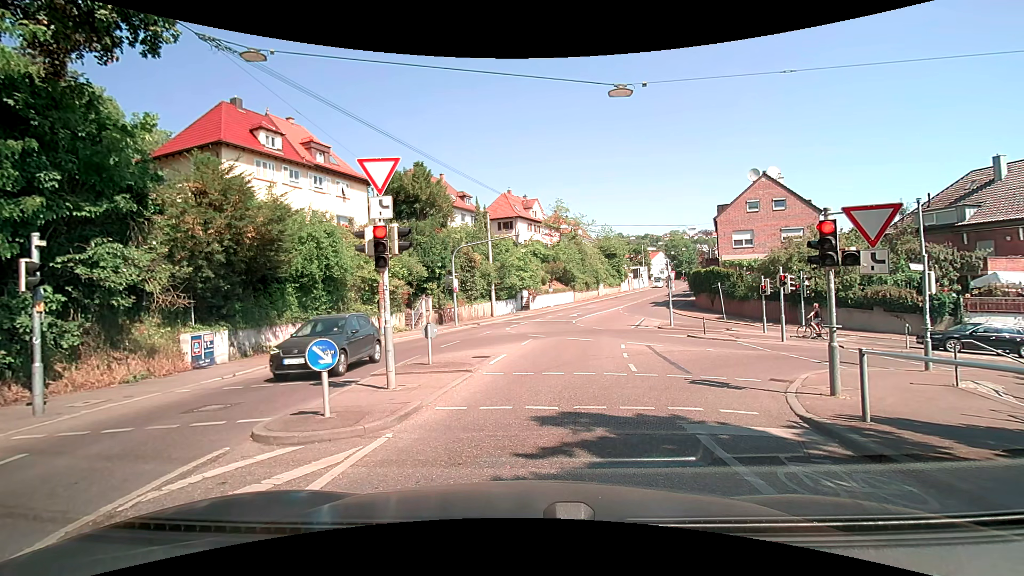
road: secondary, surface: asphalt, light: Day
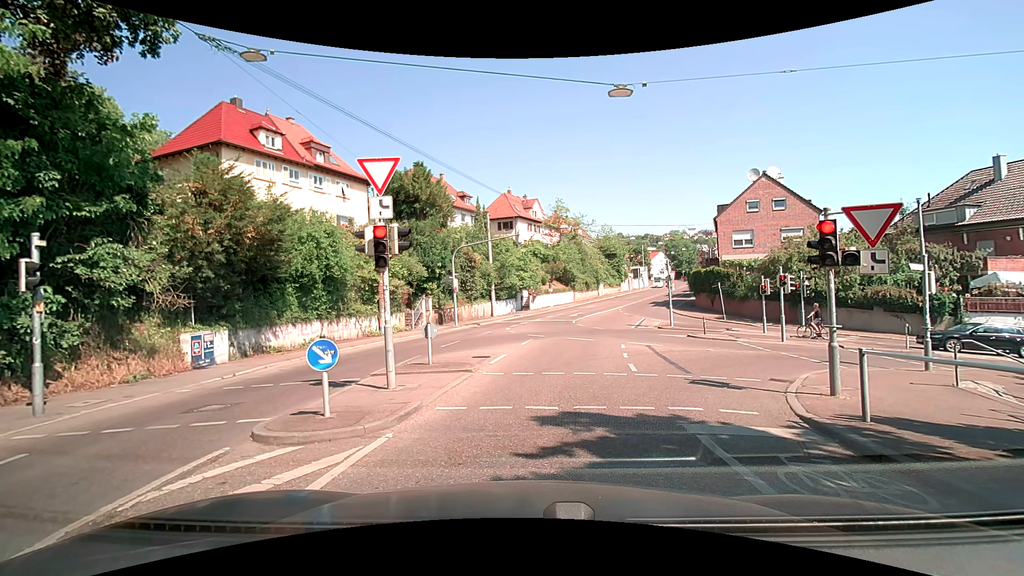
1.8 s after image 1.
(0.0, 0.0) m; 0°
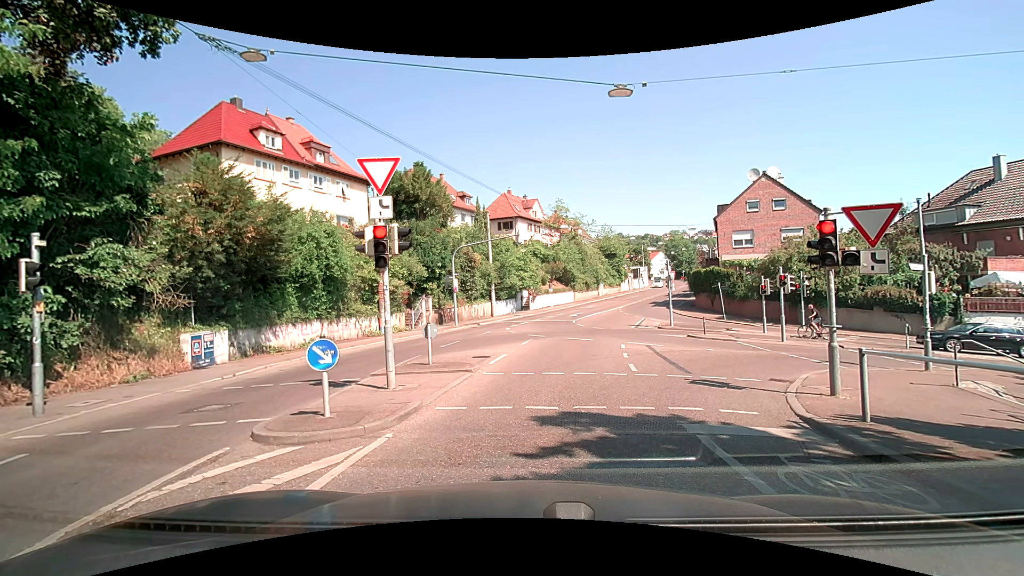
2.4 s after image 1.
(0.0, 0.0) m; 0°
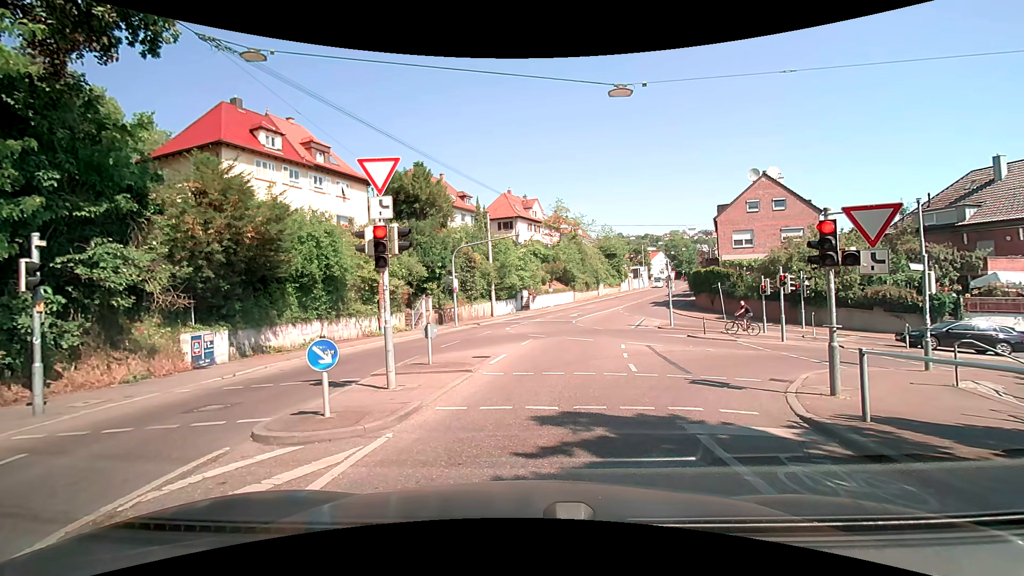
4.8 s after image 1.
(0.0, 0.0) m; 0°
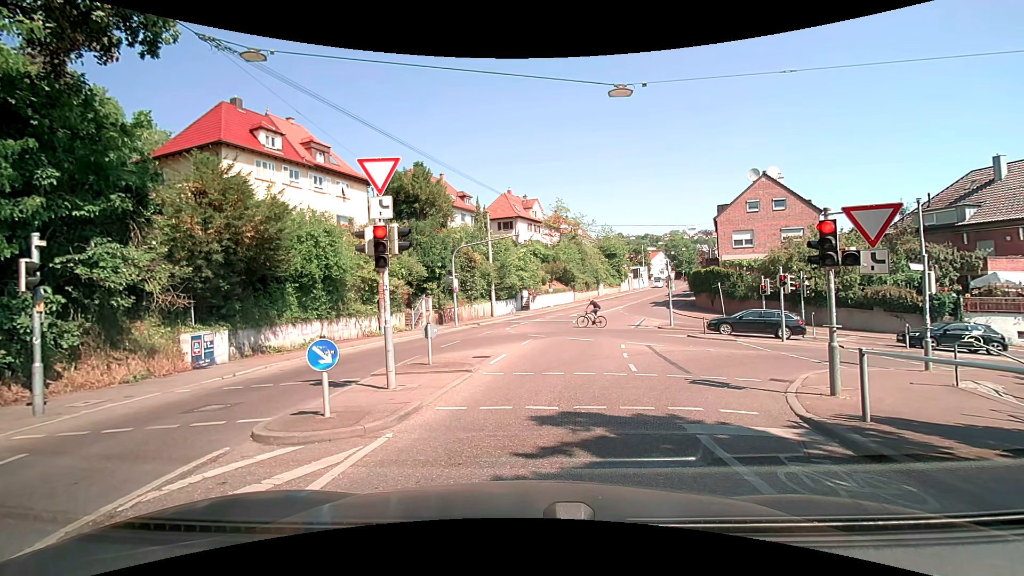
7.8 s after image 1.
(0.0, 0.0) m; 0°
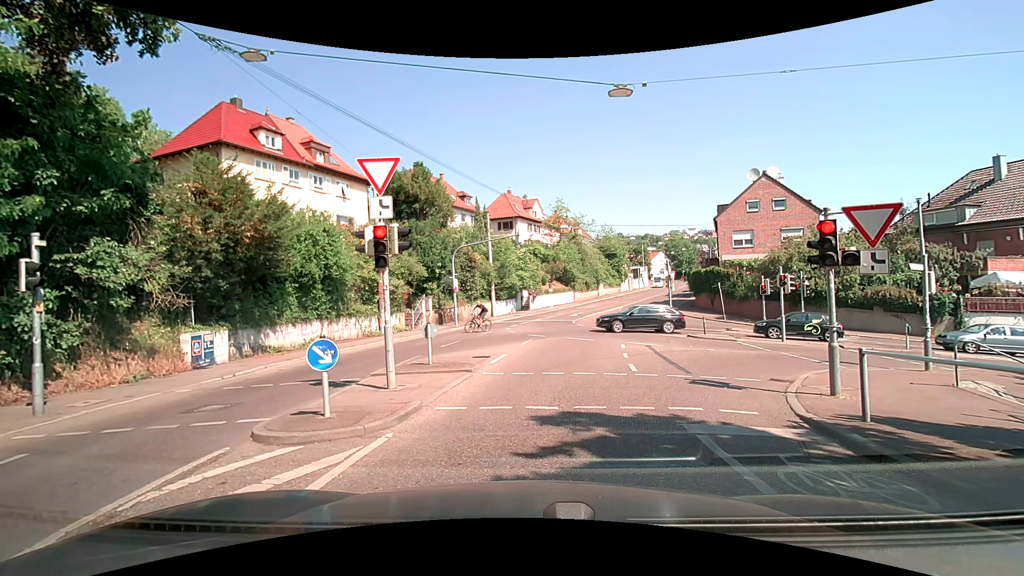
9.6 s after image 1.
(0.0, 0.0) m; 0°
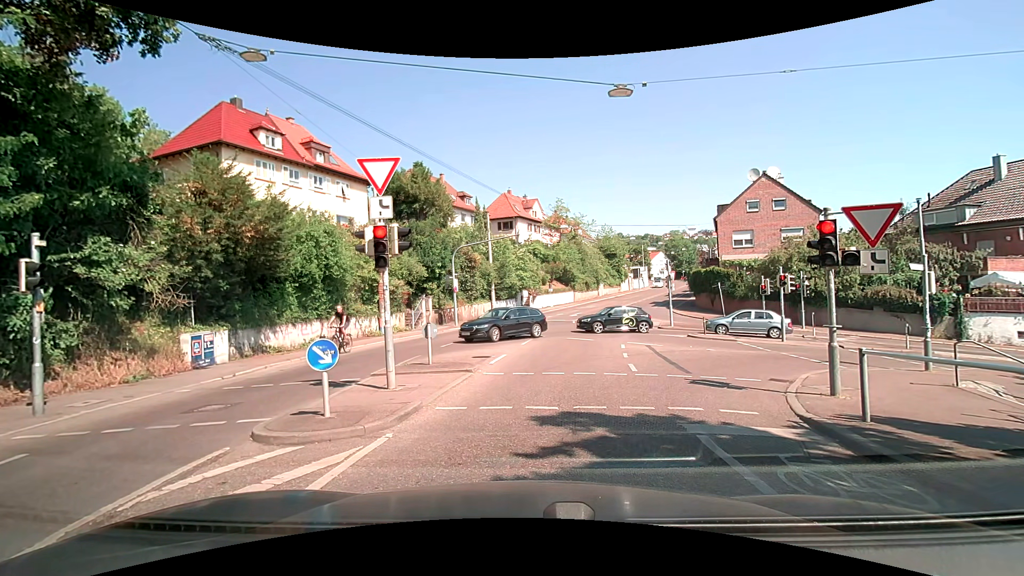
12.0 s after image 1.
(0.0, 0.0) m; 0°
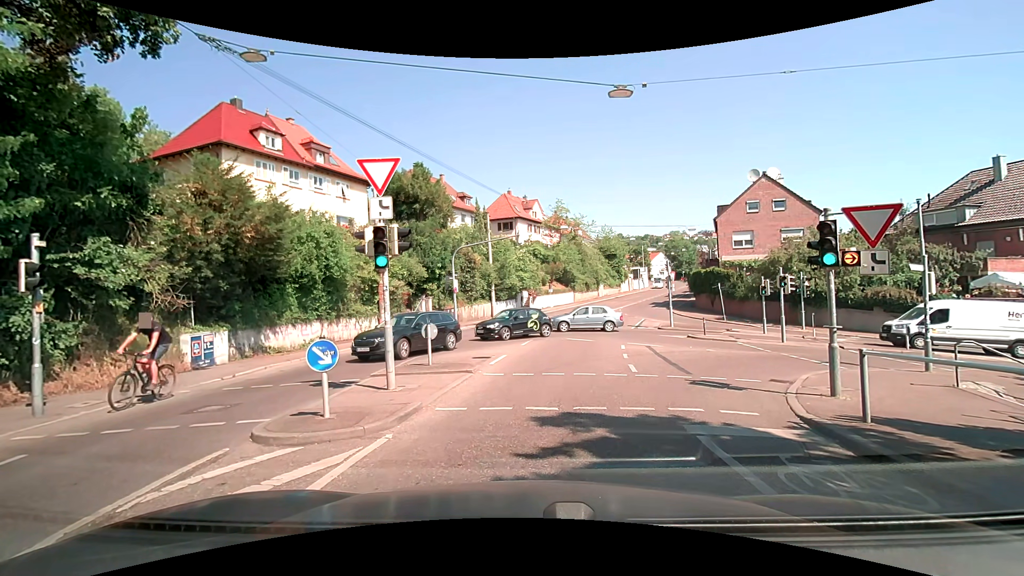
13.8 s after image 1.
(0.0, 0.0) m; 0°
